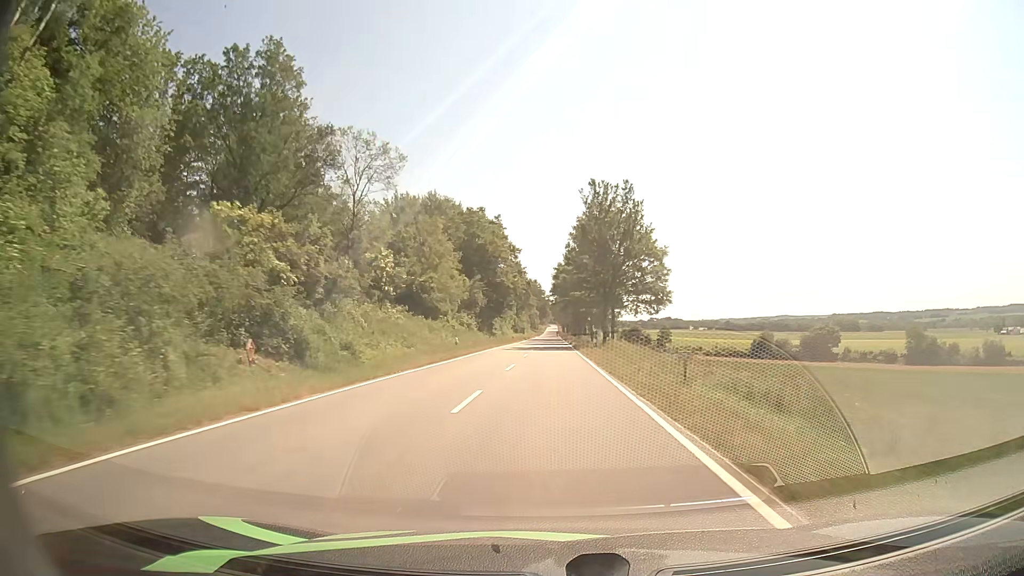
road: tertiary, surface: asphalt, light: Day
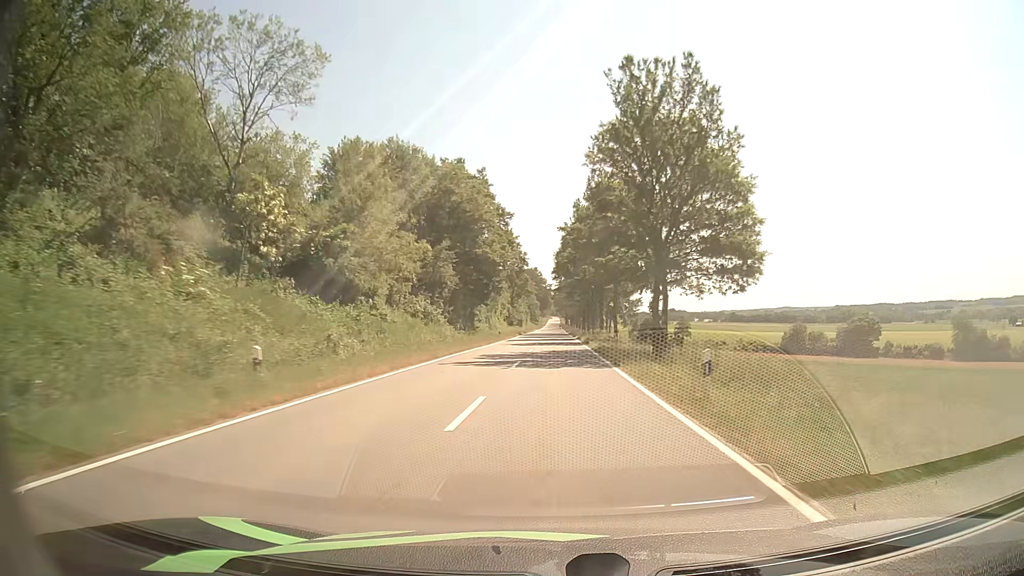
(+0.1, +27.2) m; 0°
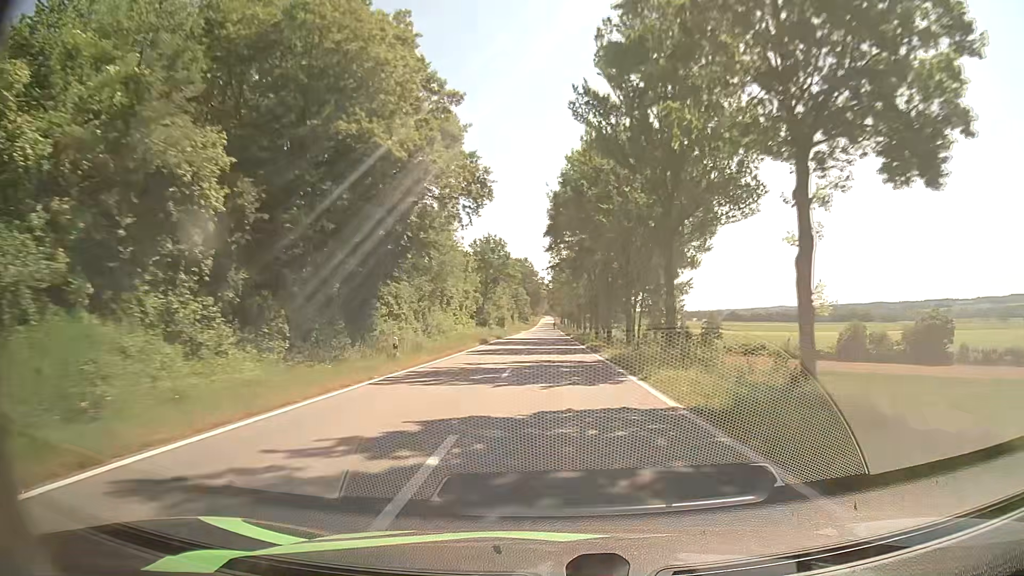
(+0.2, +41.4) m; 0°
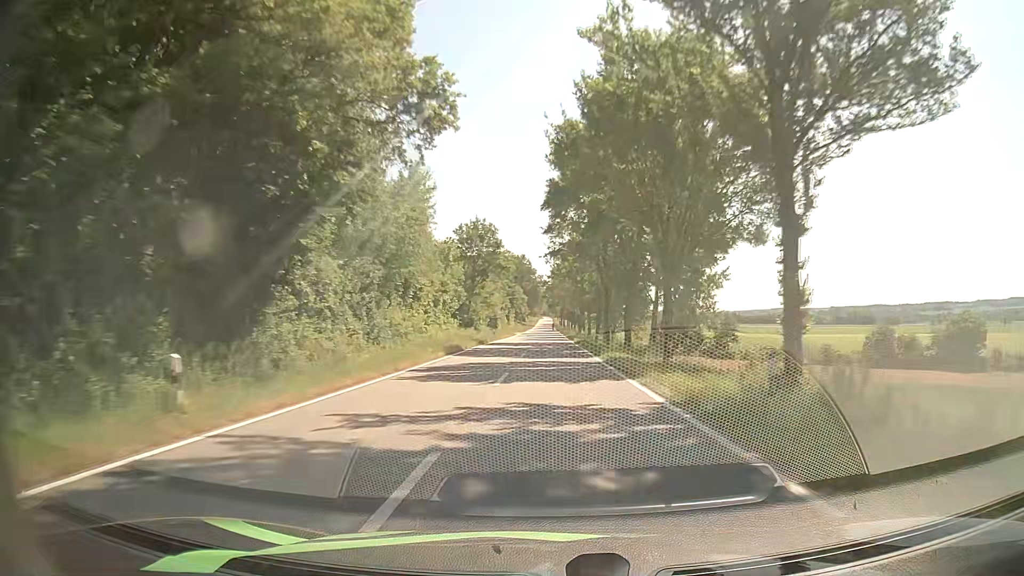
(0.0, +13.8) m; 0°
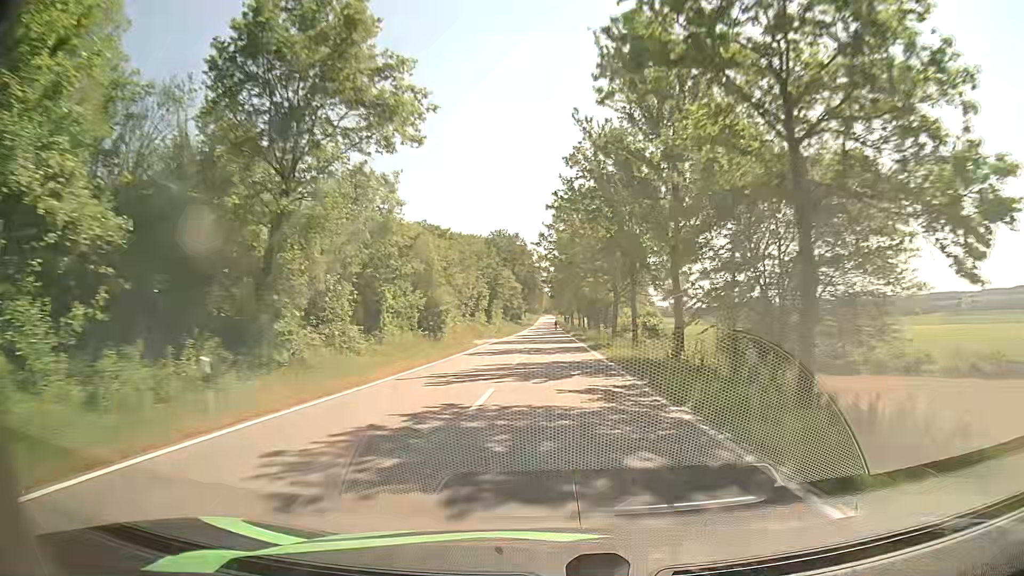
(+0.1, +54.7) m; 0°
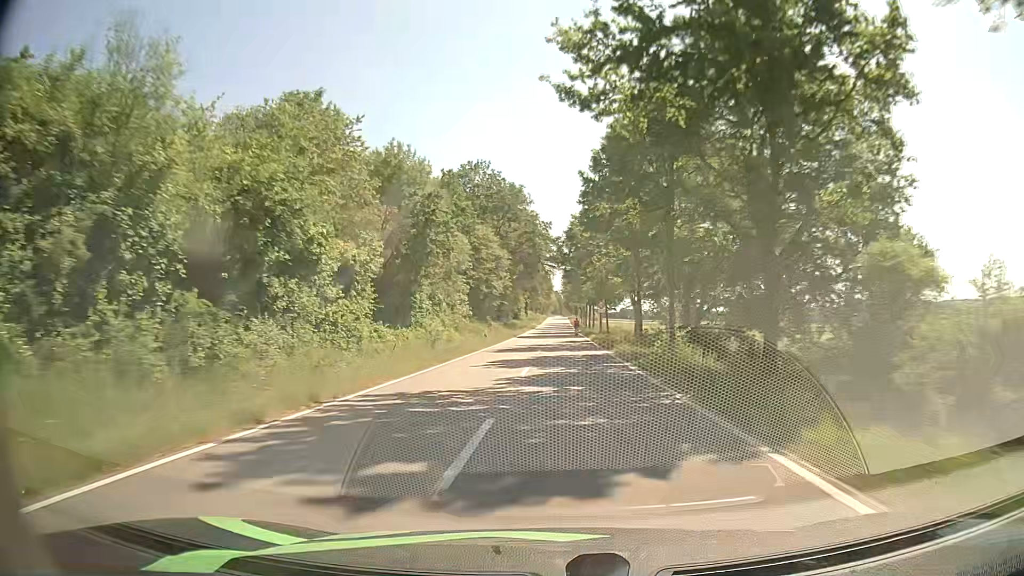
(-0.1, +66.9) m; -1°
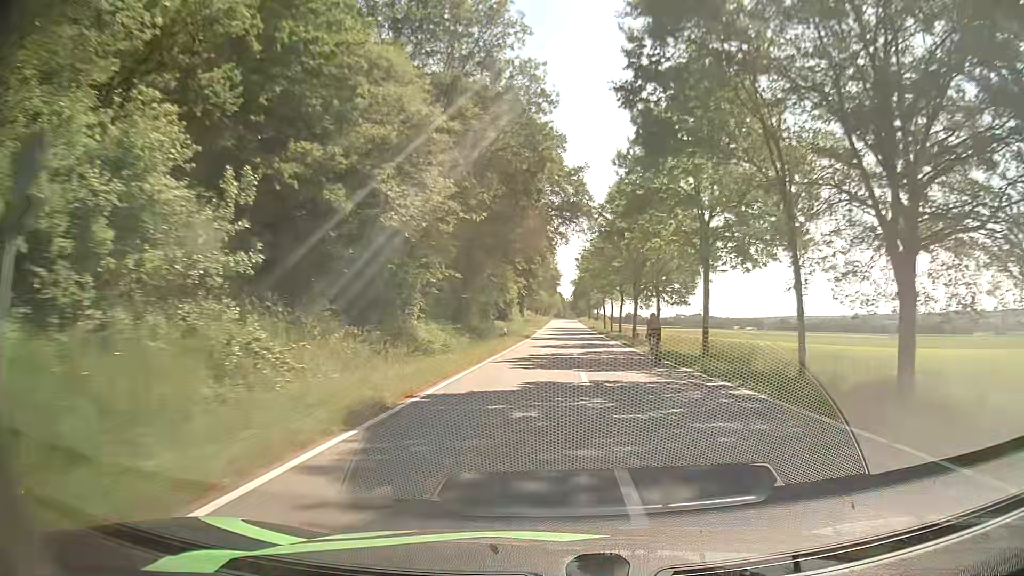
(-0.7, +53.3) m; 0°
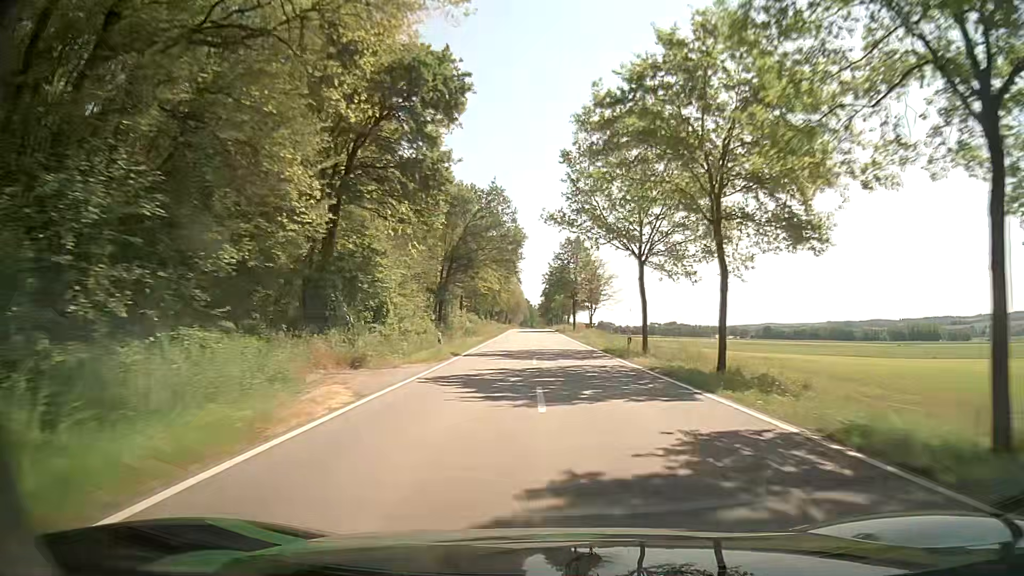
(+1.5, +66.4) m; +2°
(0, +10) (0, +20) (0, +30) (0, +40) (0, +50) (0, +60) (0, +70) (0, +80) (0, +90) (-1, +100) m
